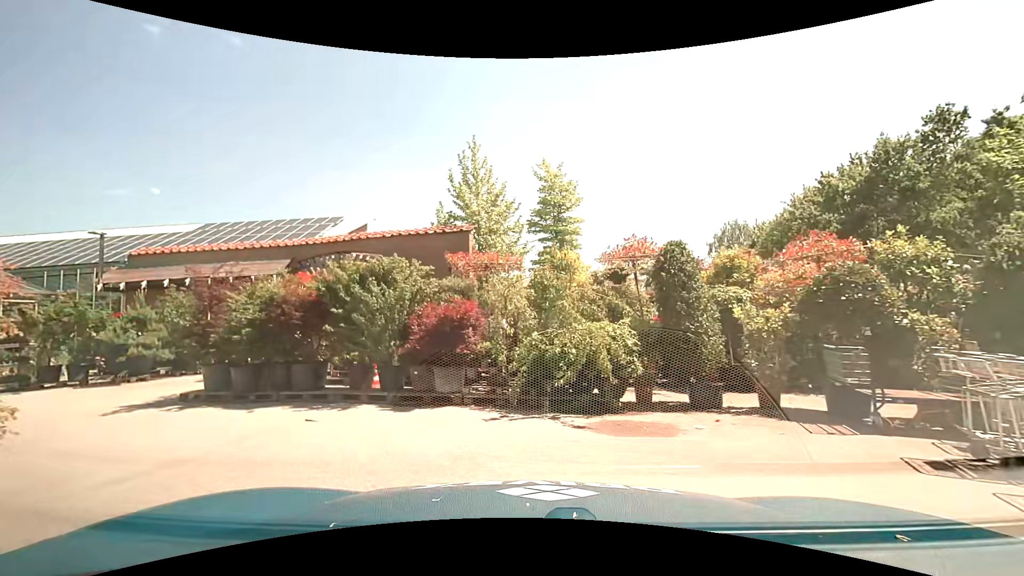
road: tertiary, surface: asphalt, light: Day
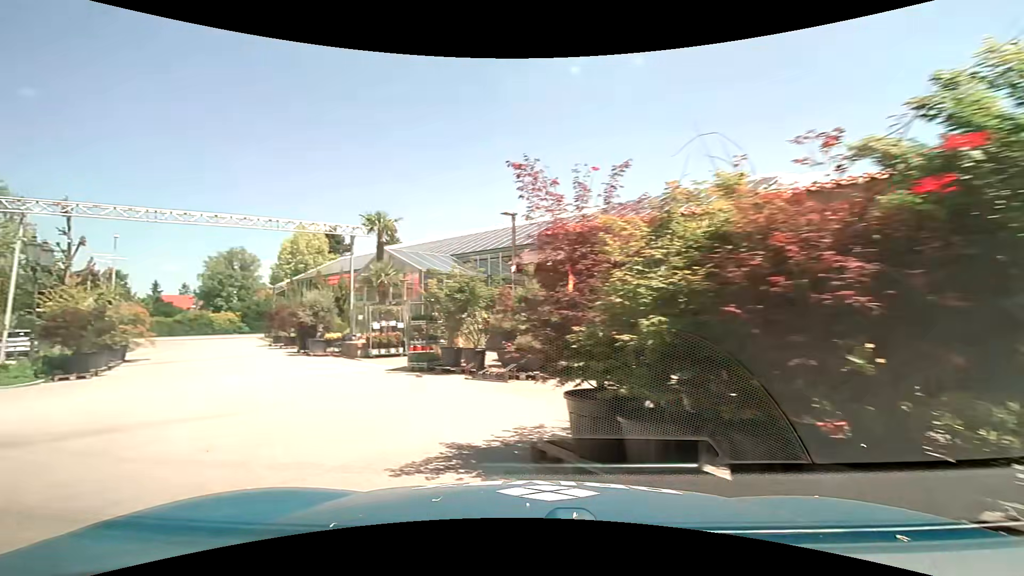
(-2.3, +6.9) m; -45°
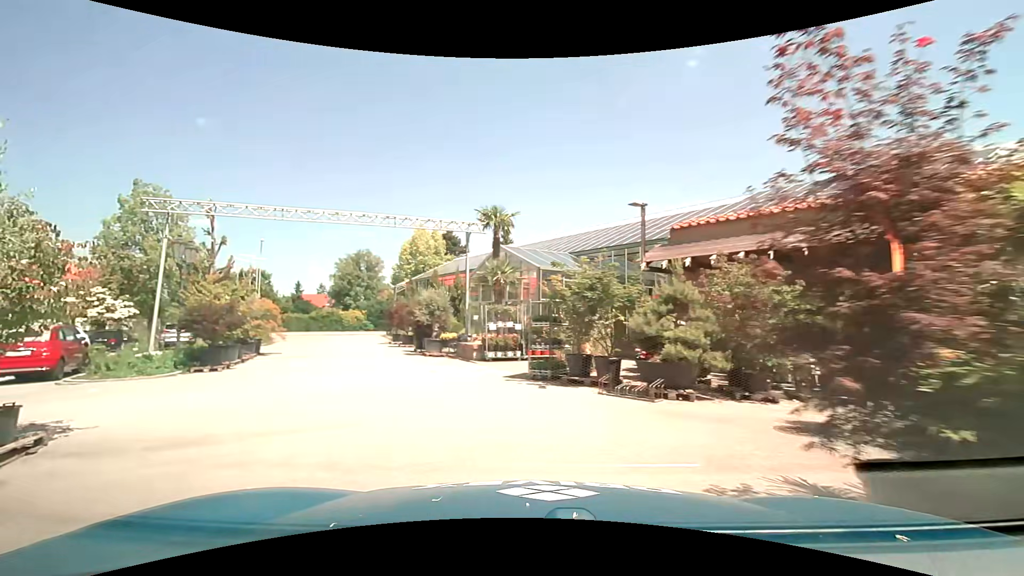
(-0.2, +1.9) m; -12°
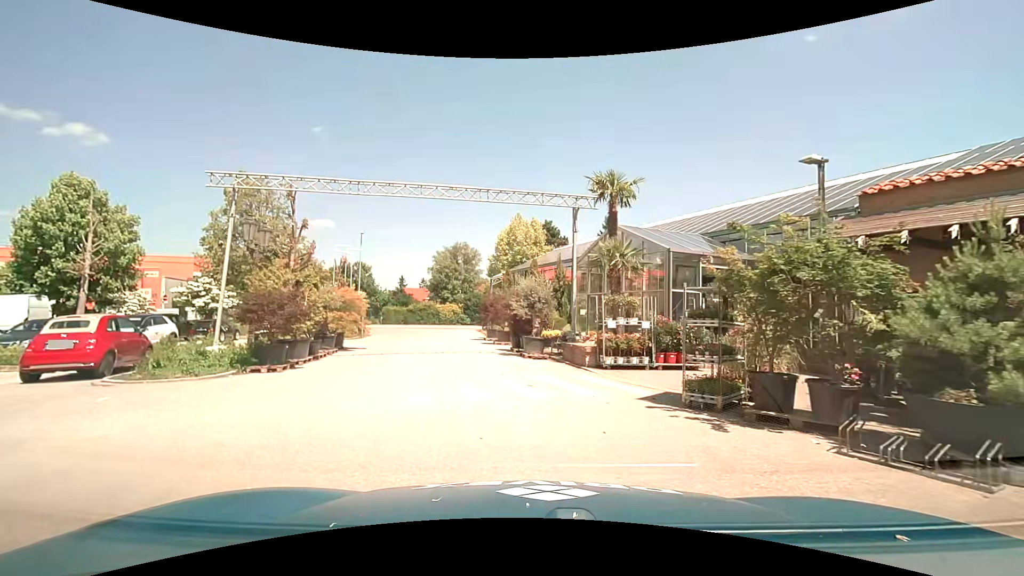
(-0.5, +3.8) m; -12°
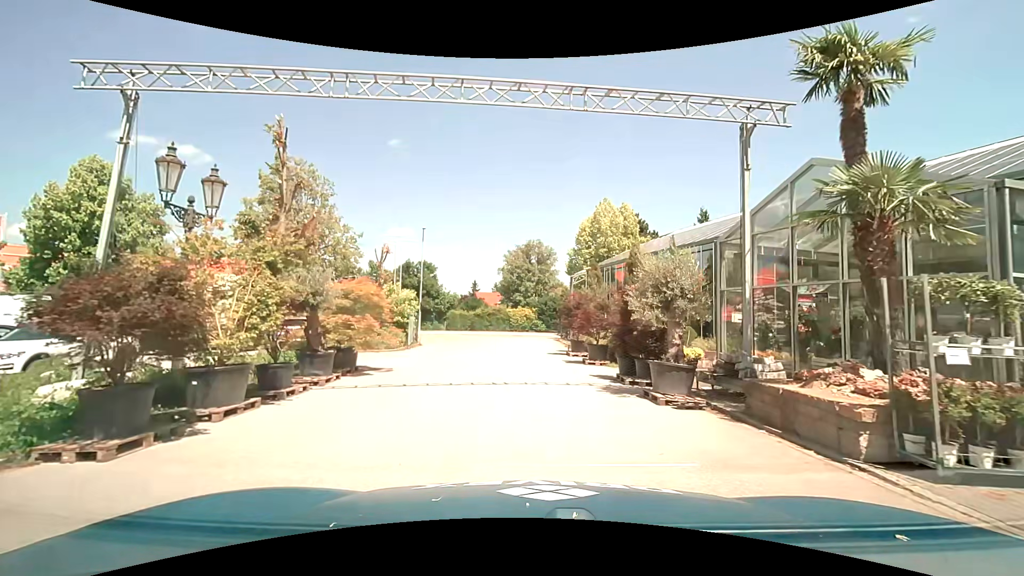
(-0.6, +7.8) m; -8°
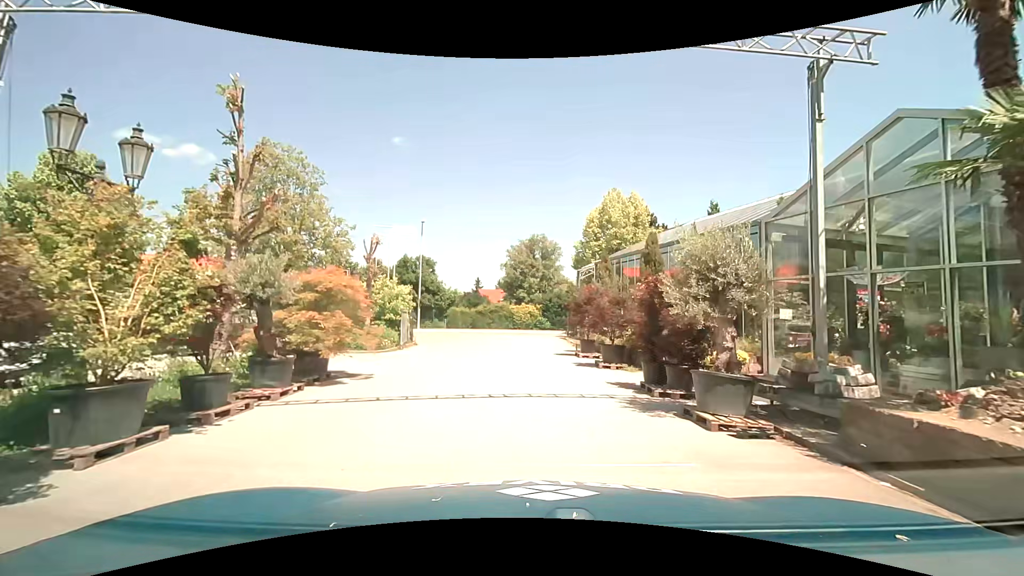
(0.0, +2.2) m; 0°
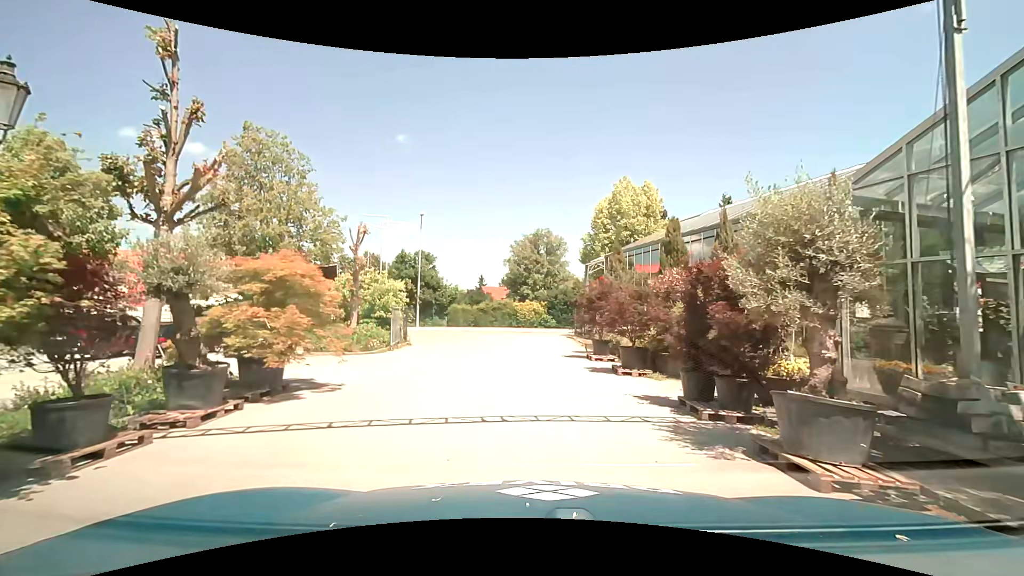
(0.0, +2.3) m; -1°
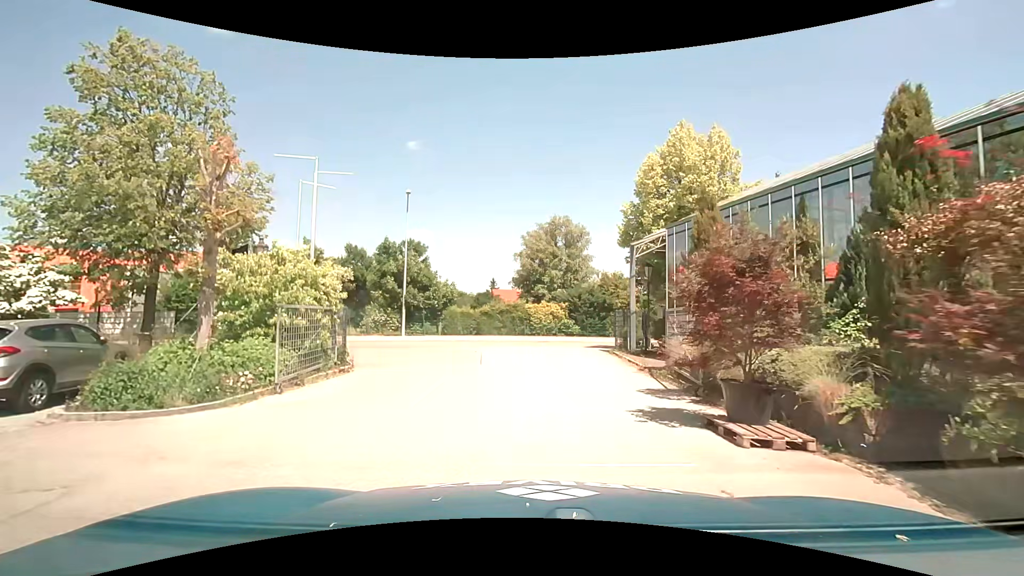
(-0.1, +10.0) m; -2°
